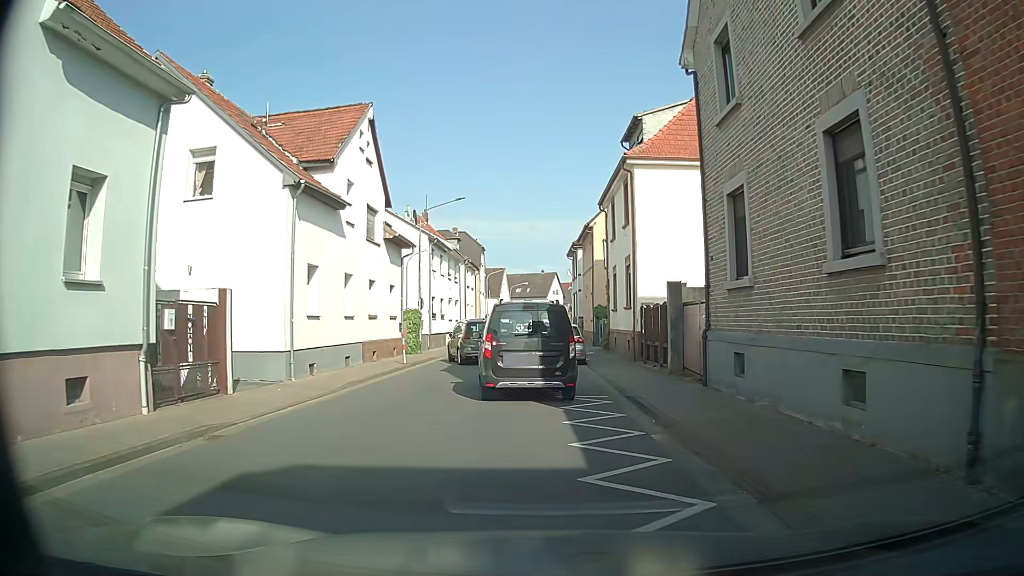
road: tertiary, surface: asphalt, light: Day
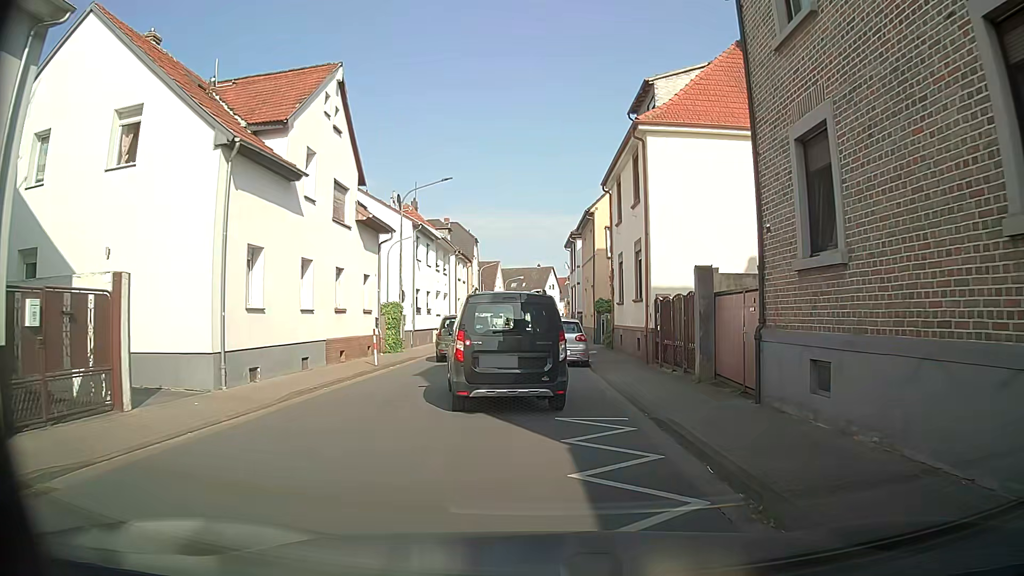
(0.0, +3.5) m; 0°
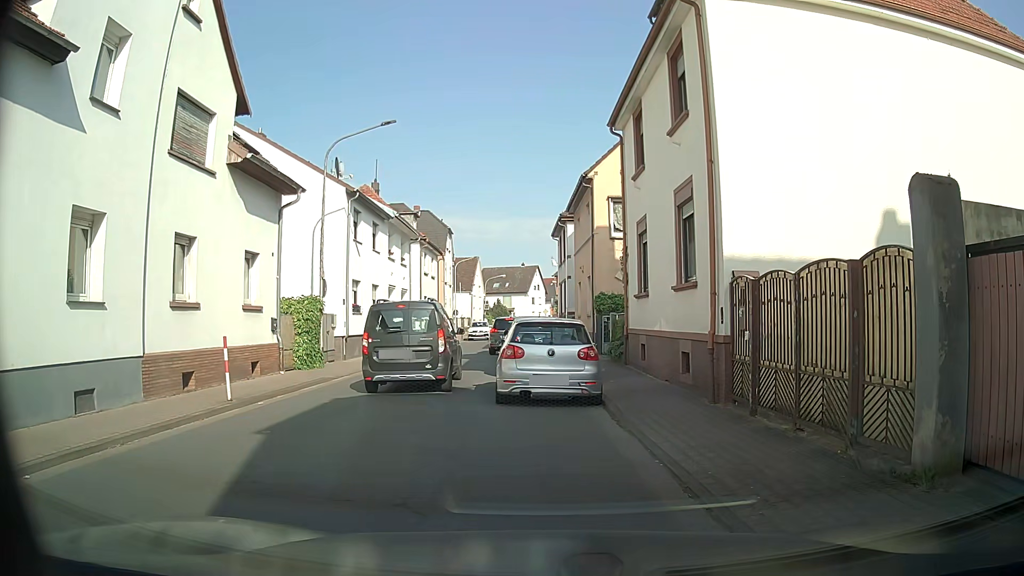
(+0.1, +8.5) m; +1°
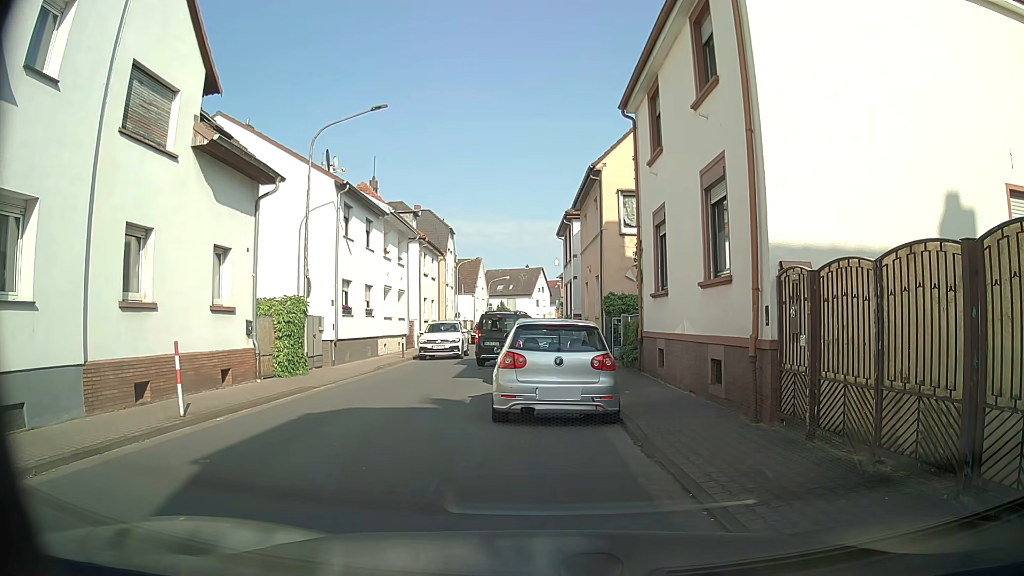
(0.0, +1.8) m; 0°
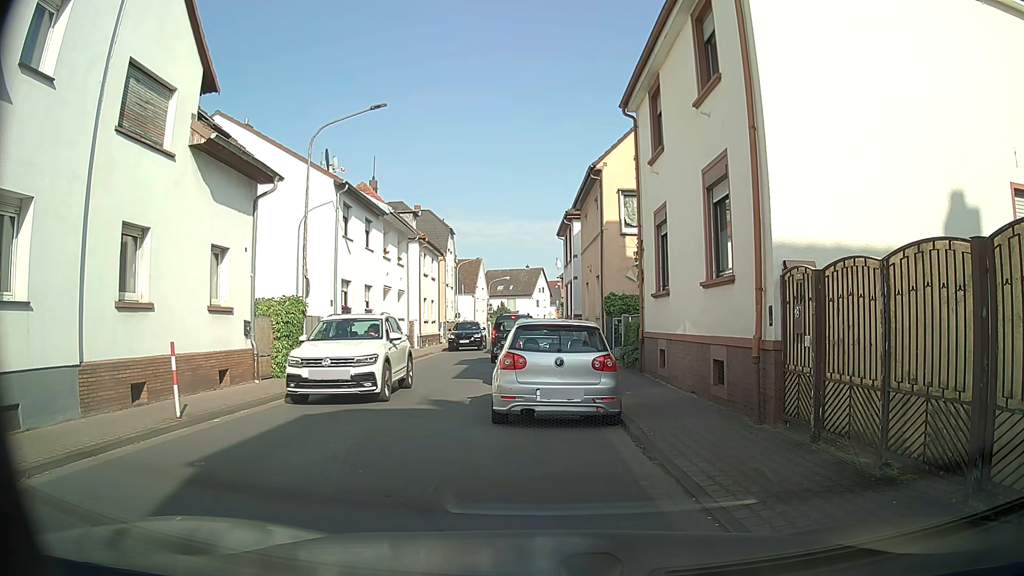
(0.0, +0.2) m; 0°
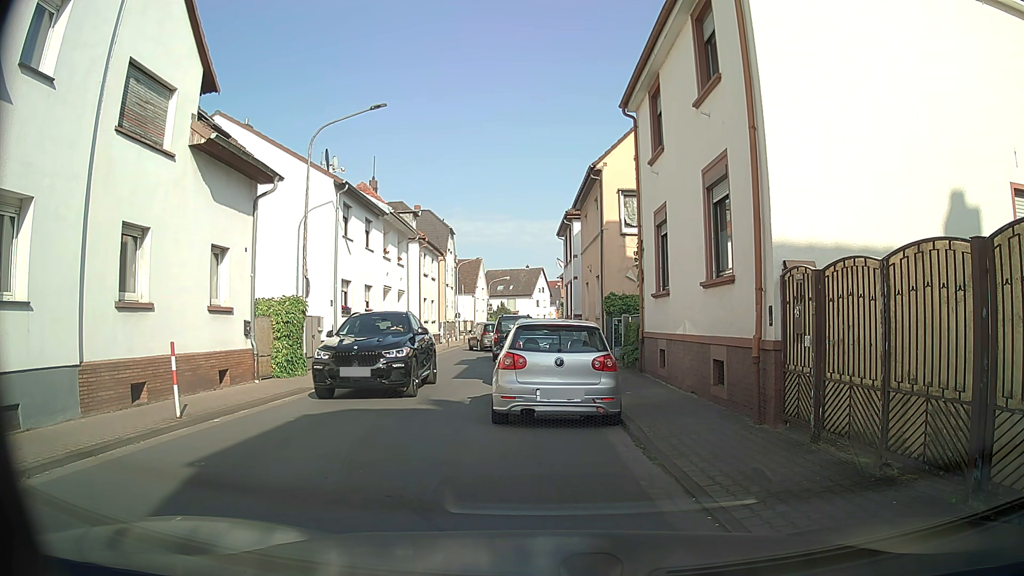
(0.0, 0.0) m; 0°
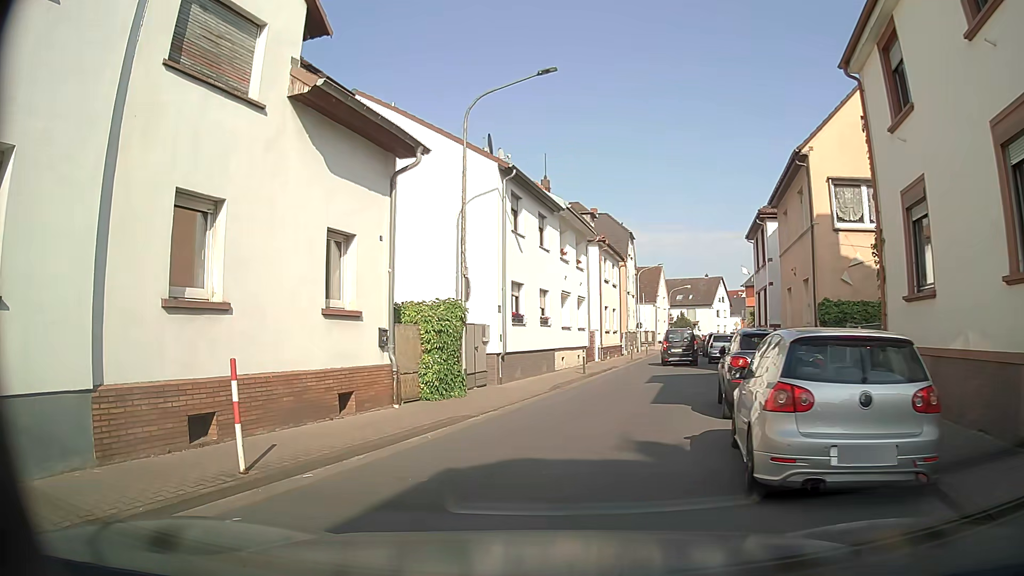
(-0.5, +4.0) m; -14°
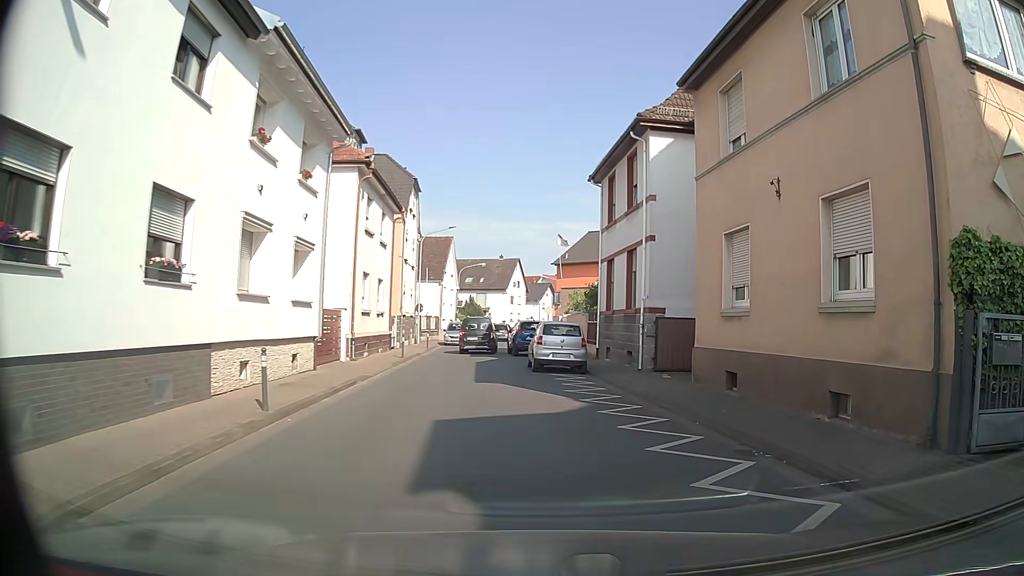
(+1.8, +15.0) m; +17°
